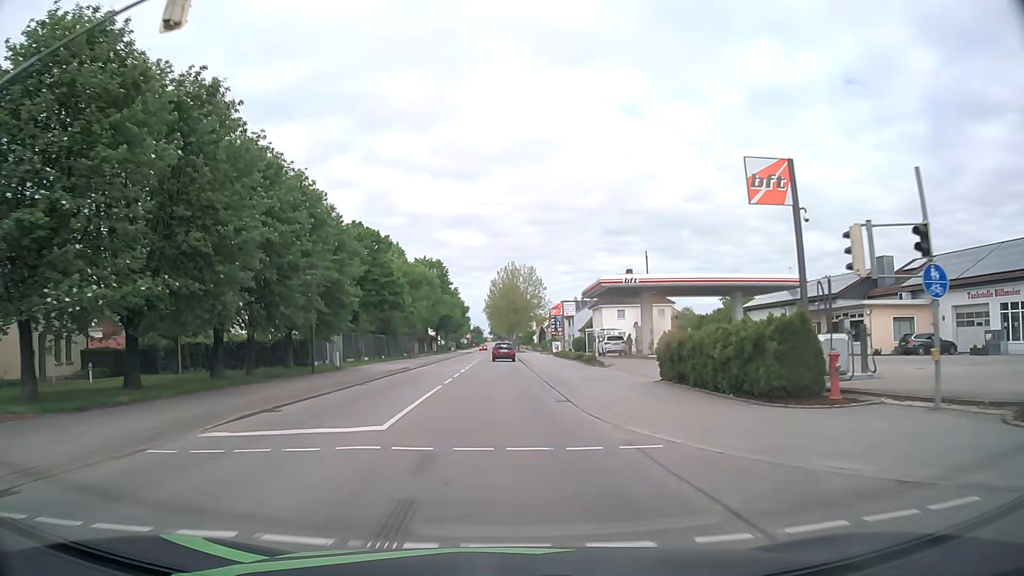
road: primary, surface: asphalt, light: Day
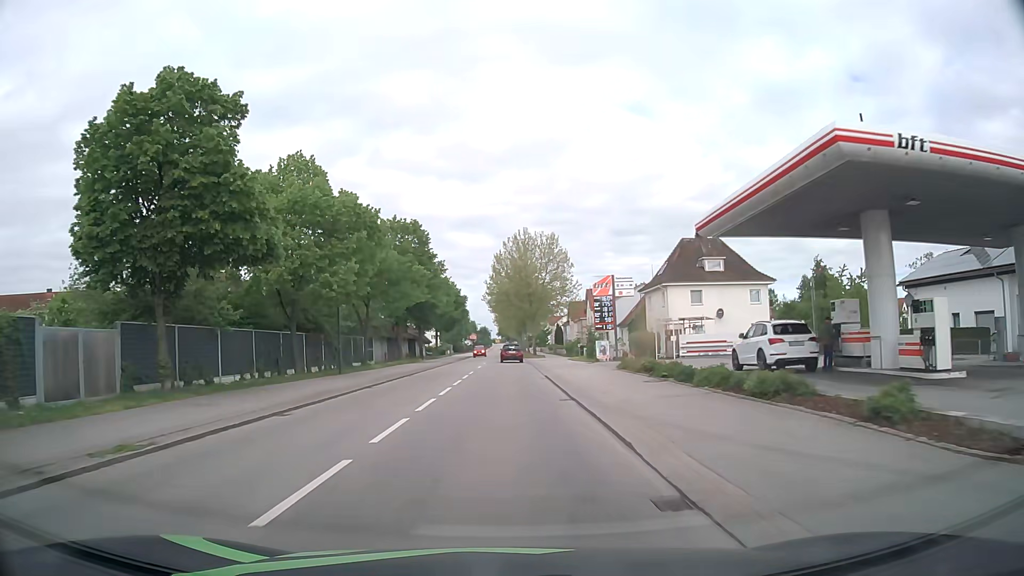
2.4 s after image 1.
(-0.3, +31.3) m; -1°
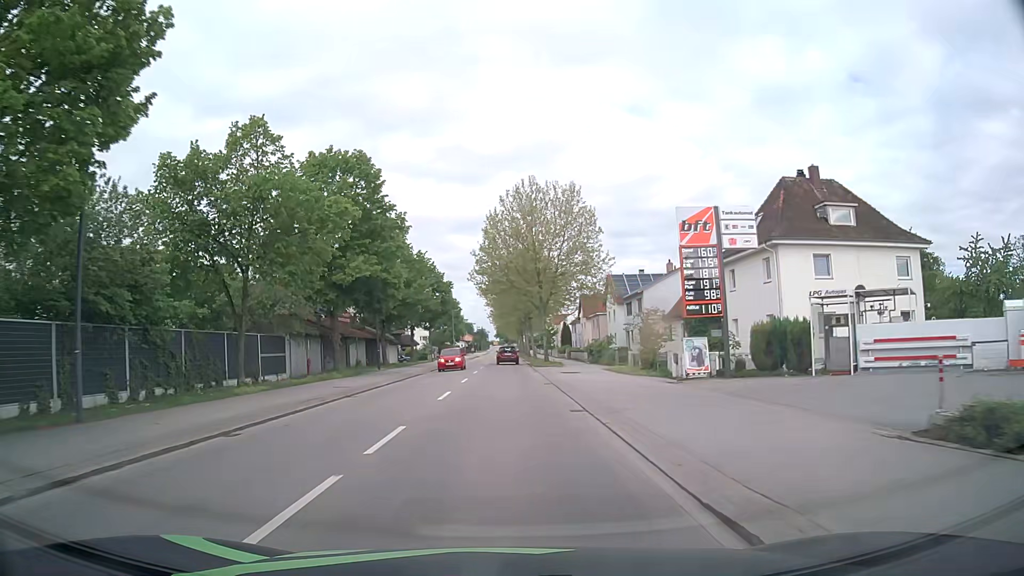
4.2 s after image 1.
(0.0, +23.4) m; 0°
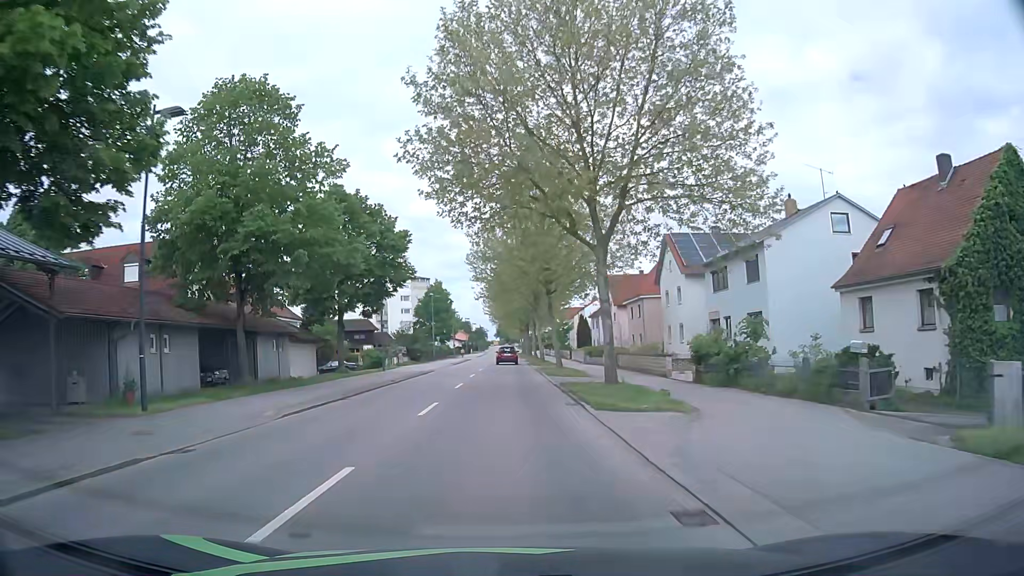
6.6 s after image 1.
(0.0, +31.1) m; 0°
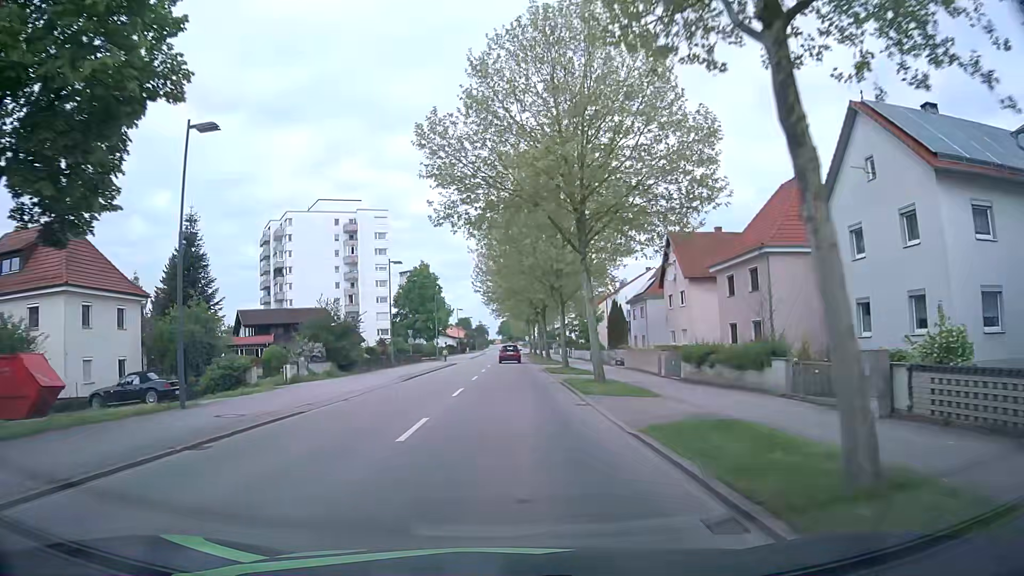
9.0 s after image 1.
(-0.2, +31.0) m; 0°
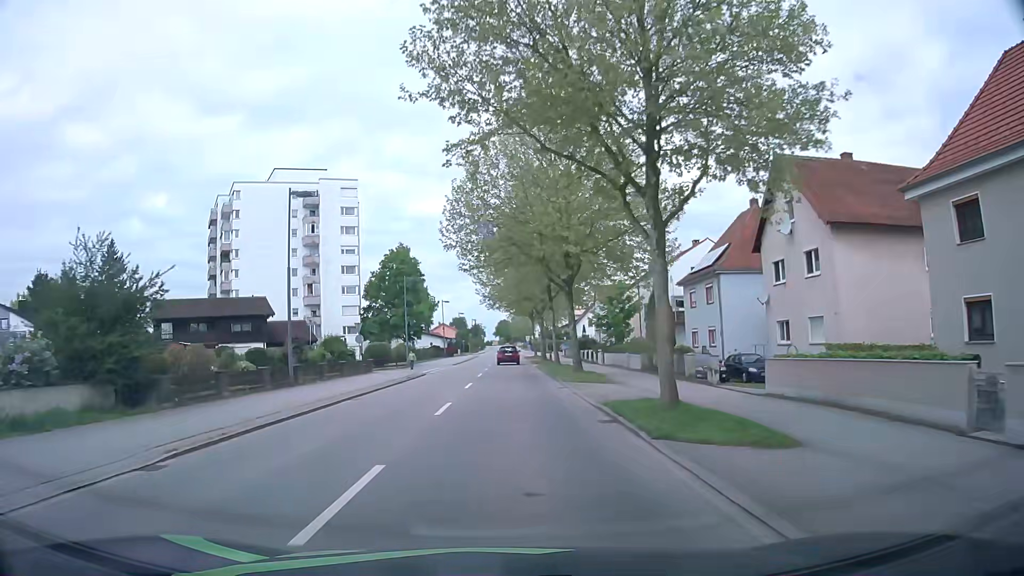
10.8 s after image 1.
(-0.1, +23.2) m; -1°
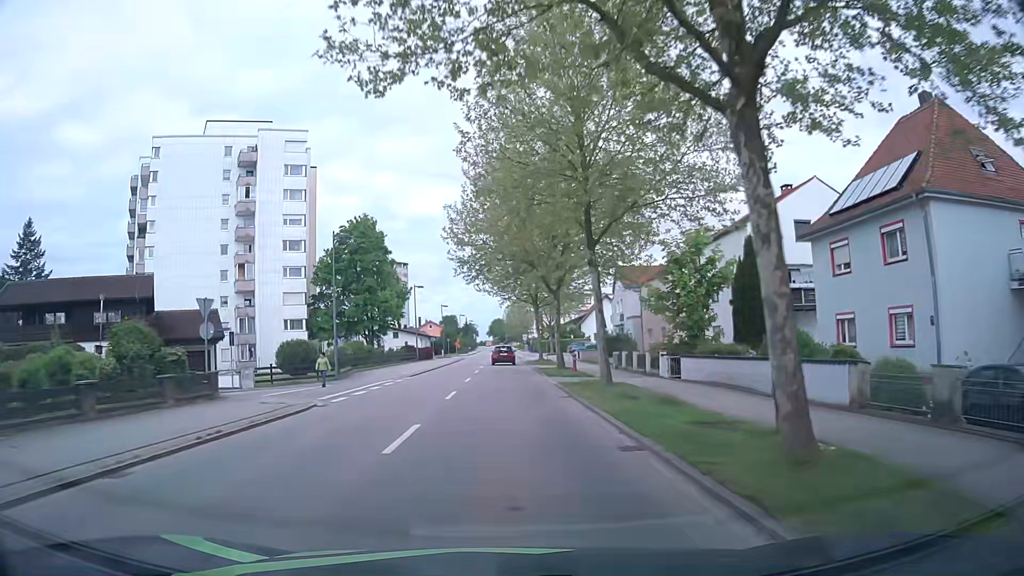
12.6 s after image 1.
(+0.3, +23.1) m; +1°
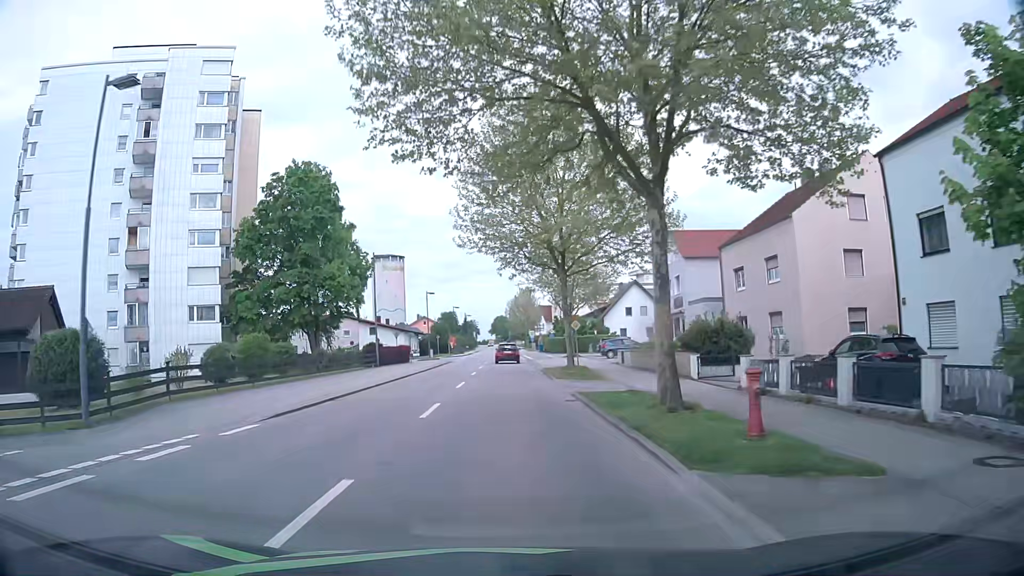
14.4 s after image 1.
(-0.1, +23.1) m; 0°
(0, +10) (0, +20) (0, +30) (0, +40) (0, +50) (0, +60) (0, +70) (0, +80) (0, +90) (0, +100) m
